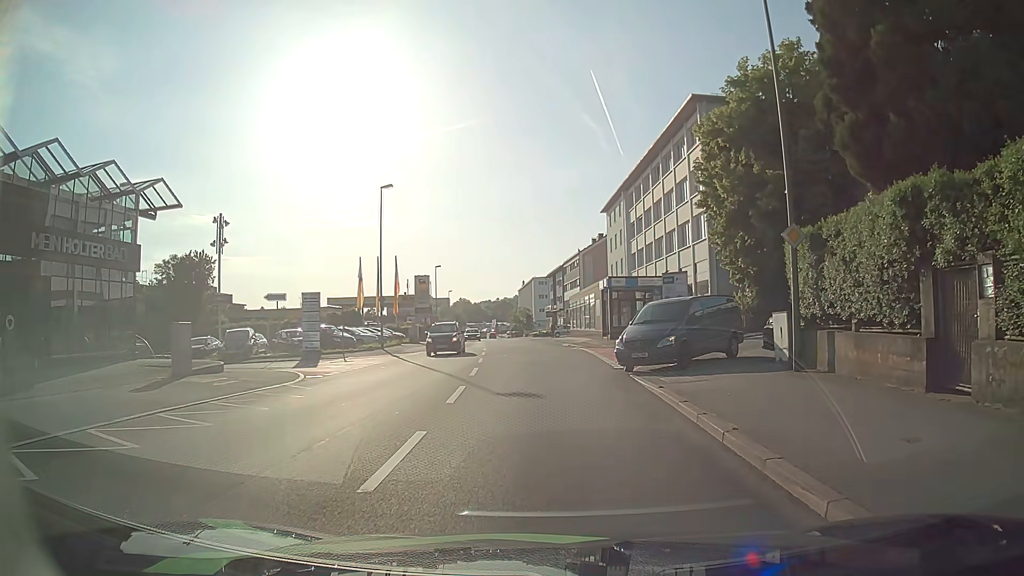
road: tertiary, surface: asphalt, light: Day
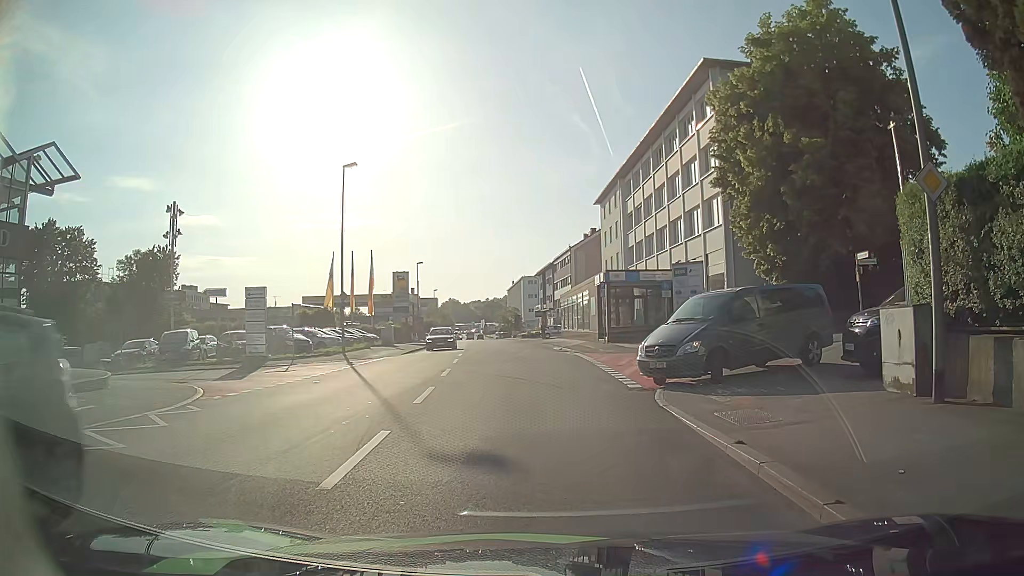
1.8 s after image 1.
(0.0, +5.8) m; 0°
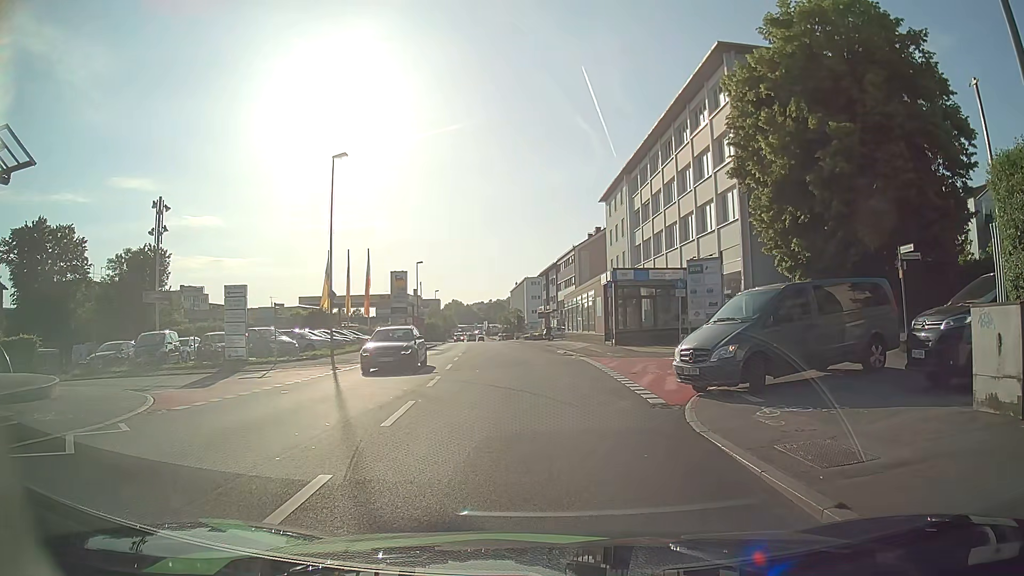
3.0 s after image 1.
(0.0, +2.4) m; +1°
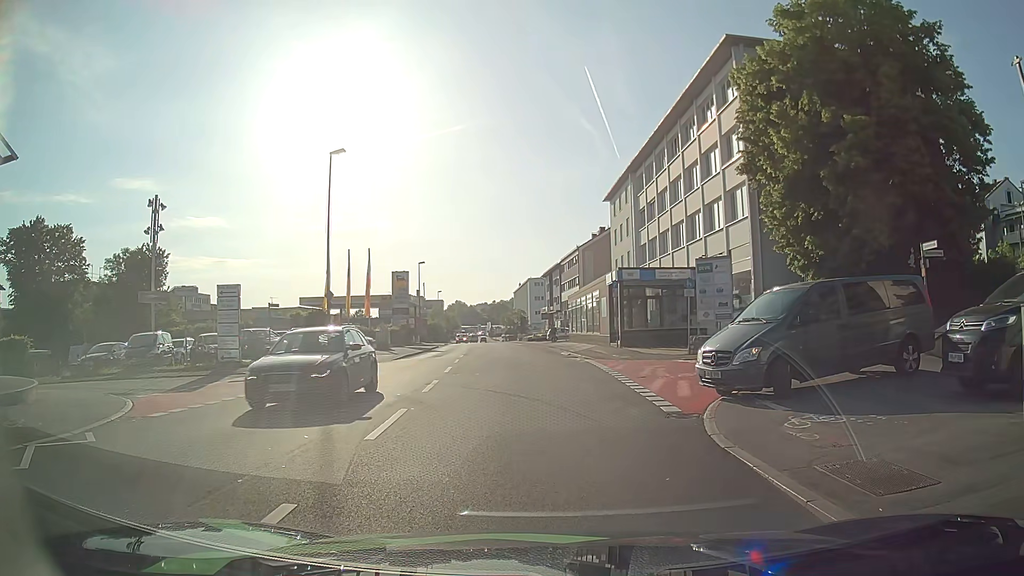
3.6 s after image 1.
(0.0, +1.0) m; +1°
